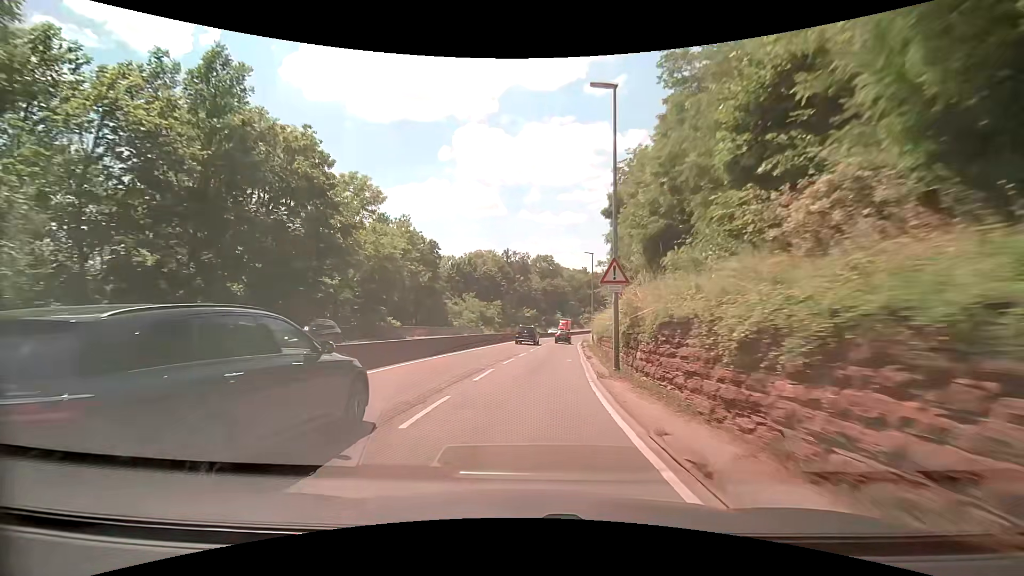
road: trunk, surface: asphalt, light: Day
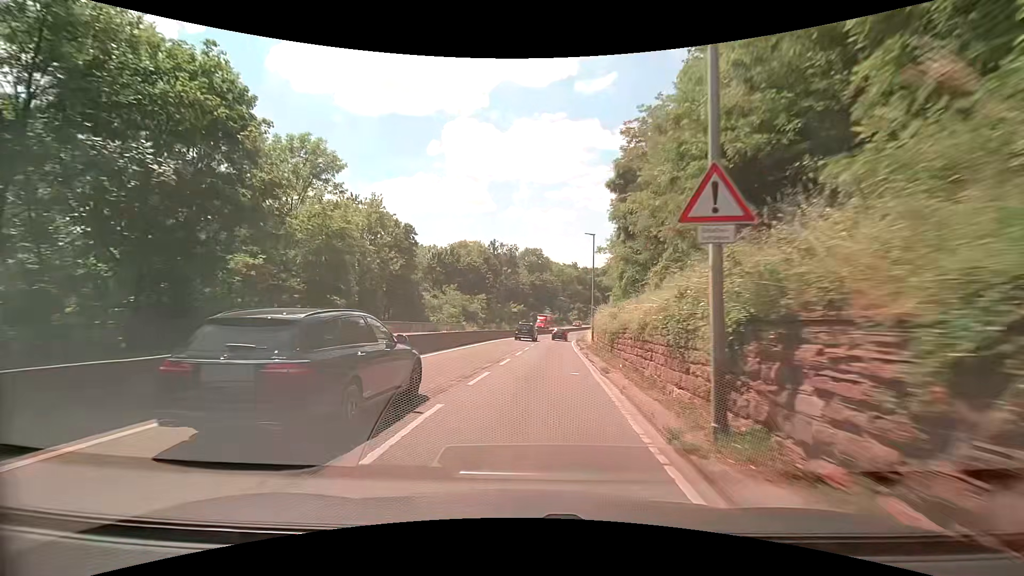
(0.0, +7.8) m; +2°
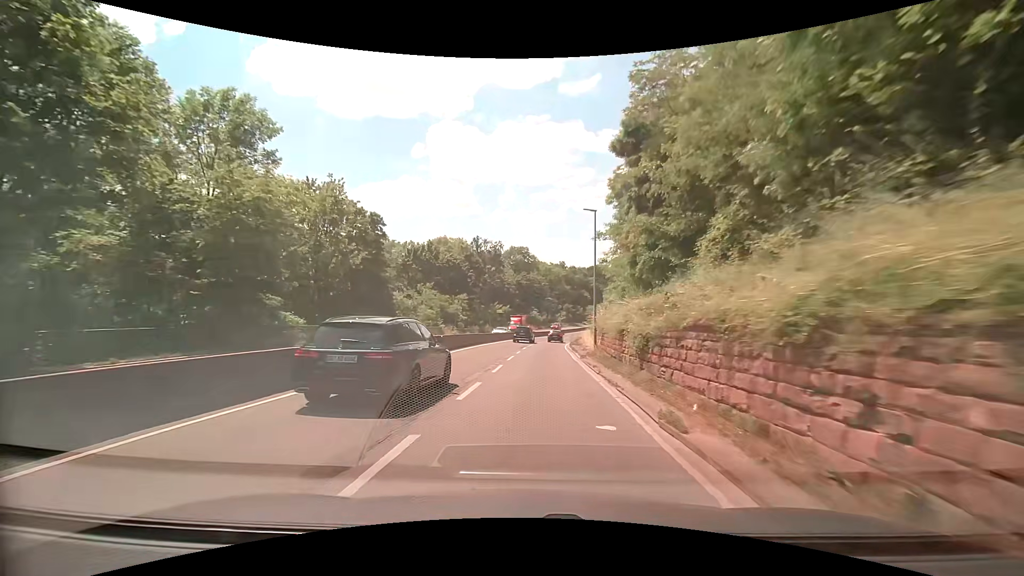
(+0.1, +7.8) m; +2°
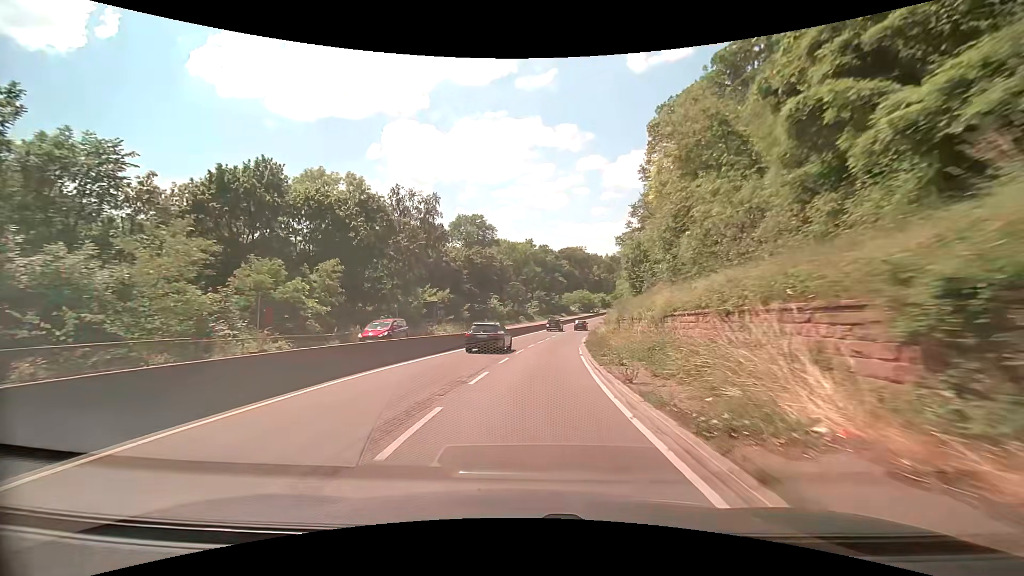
(+1.5, +41.2) m; +4°
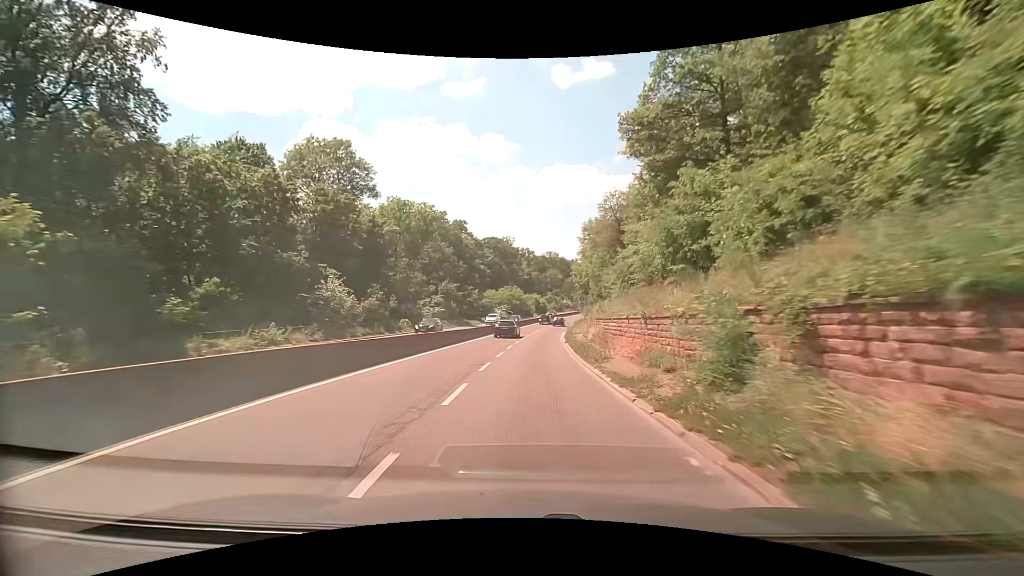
(+3.2, +46.1) m; +9°
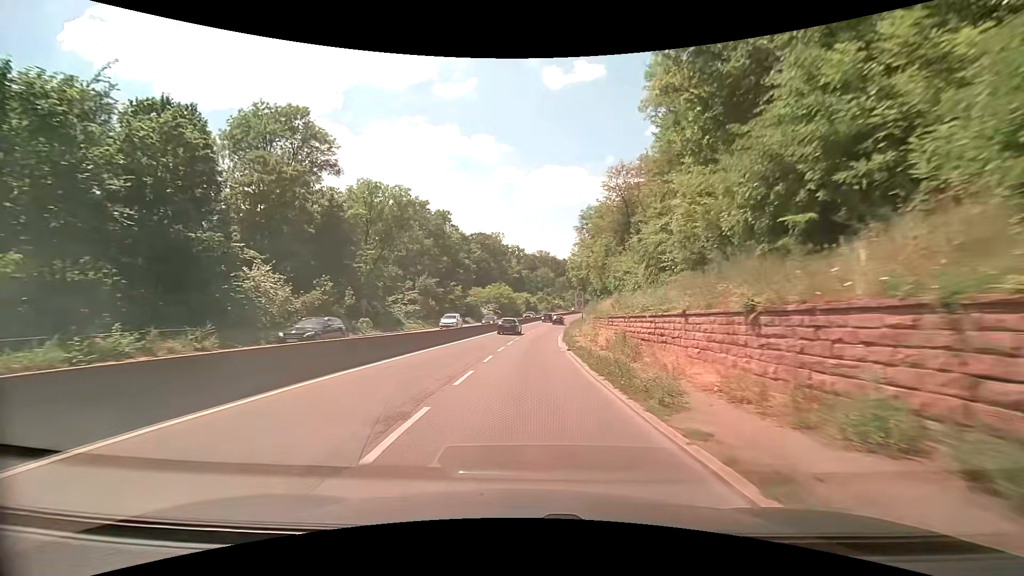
(+0.1, +9.6) m; +1°
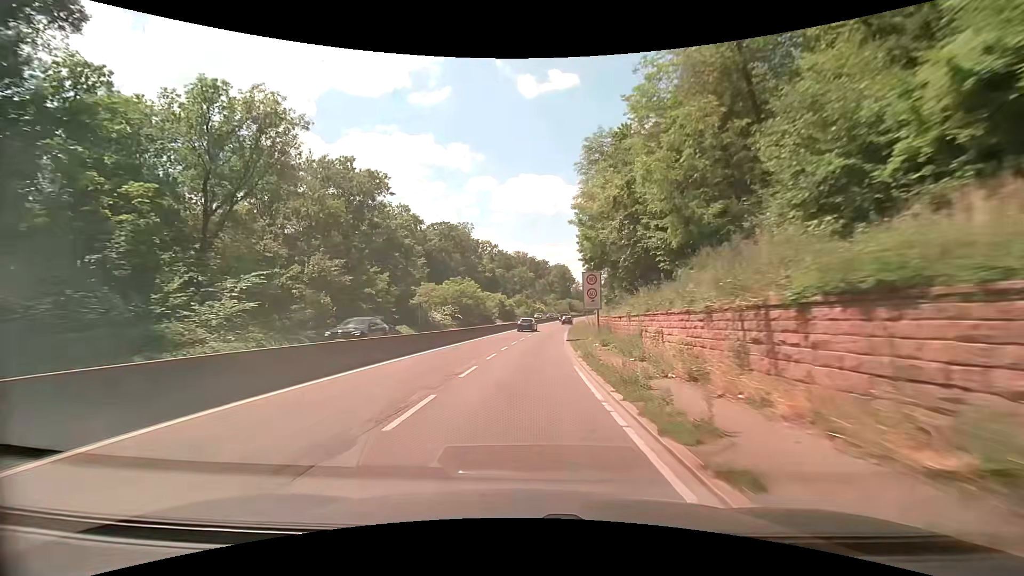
(+0.6, +29.3) m; +3°
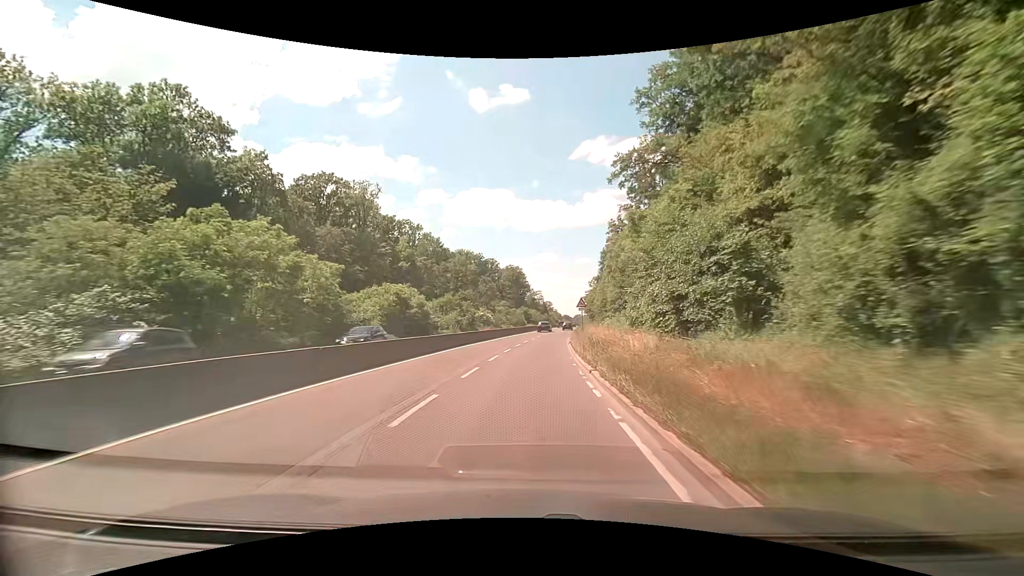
(+2.2, +49.2) m; +6°
(0, +10) (0, +20) (+1, +30) (+1, +40) (+2, +50) (+3, +60) (+5, +70) (+6, +80) (+7, +90) (+8, +100) m
